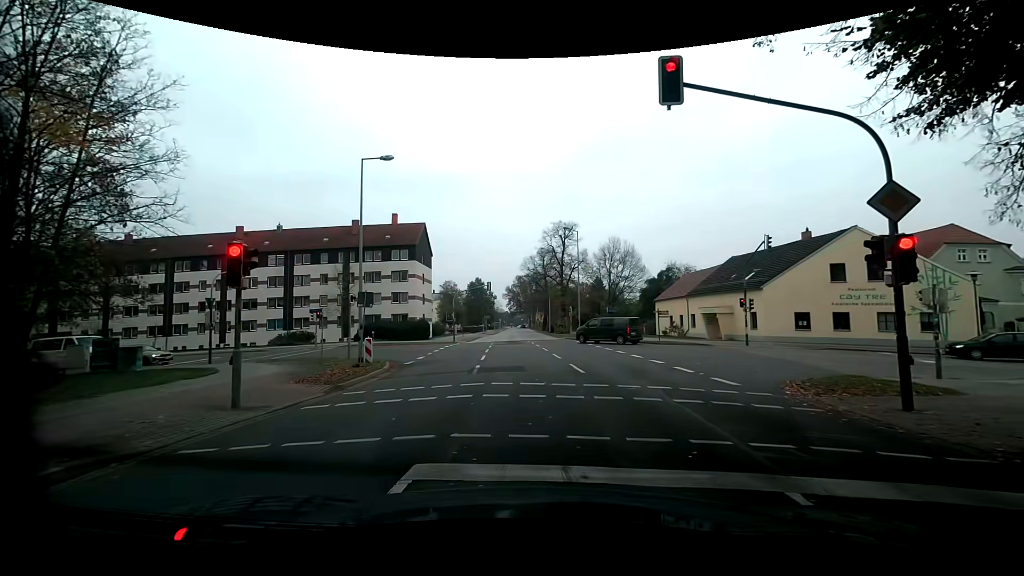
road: residential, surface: asphalt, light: Day
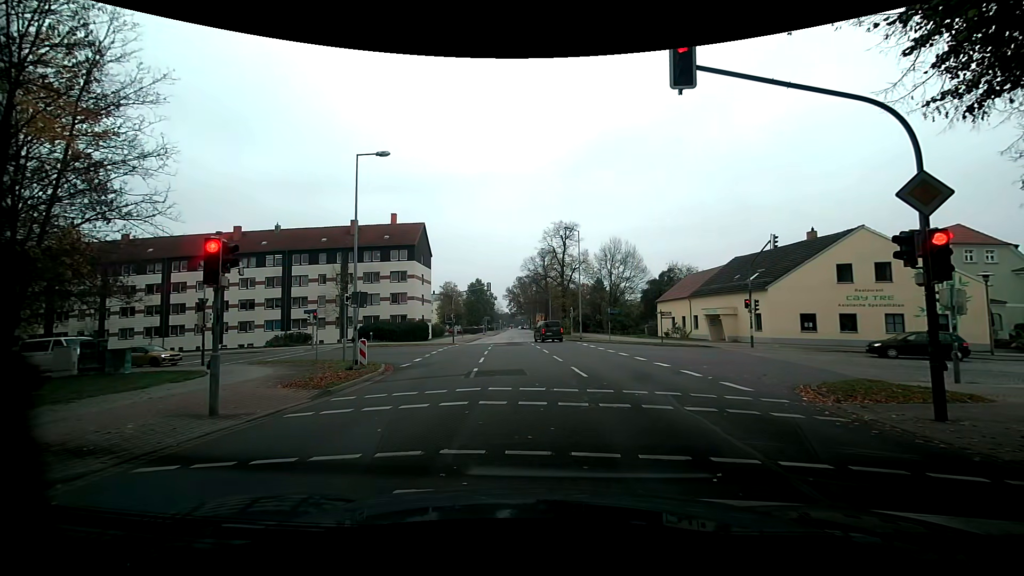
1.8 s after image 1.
(0.0, +0.6) m; 0°
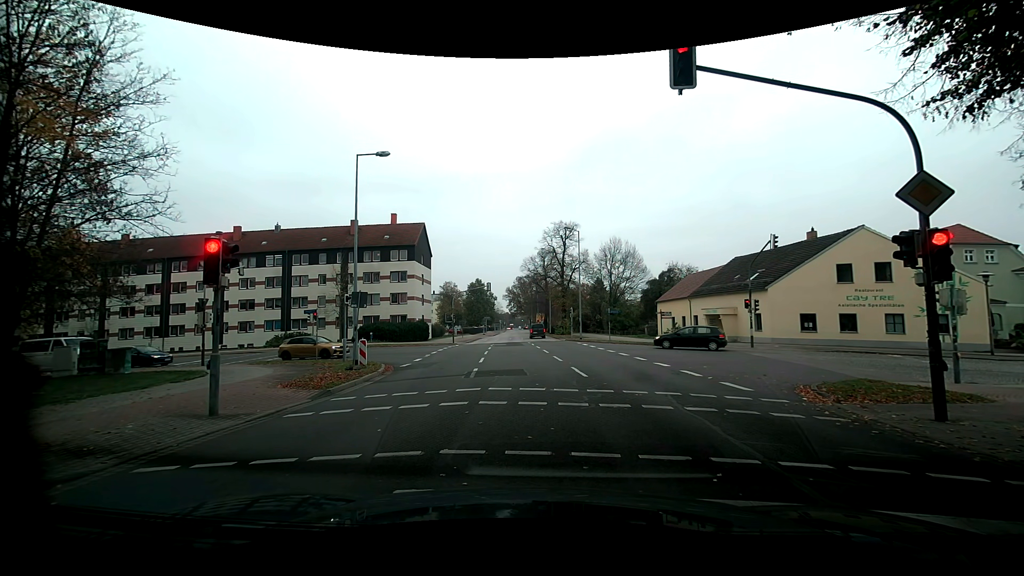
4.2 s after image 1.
(0.0, 0.0) m; 0°
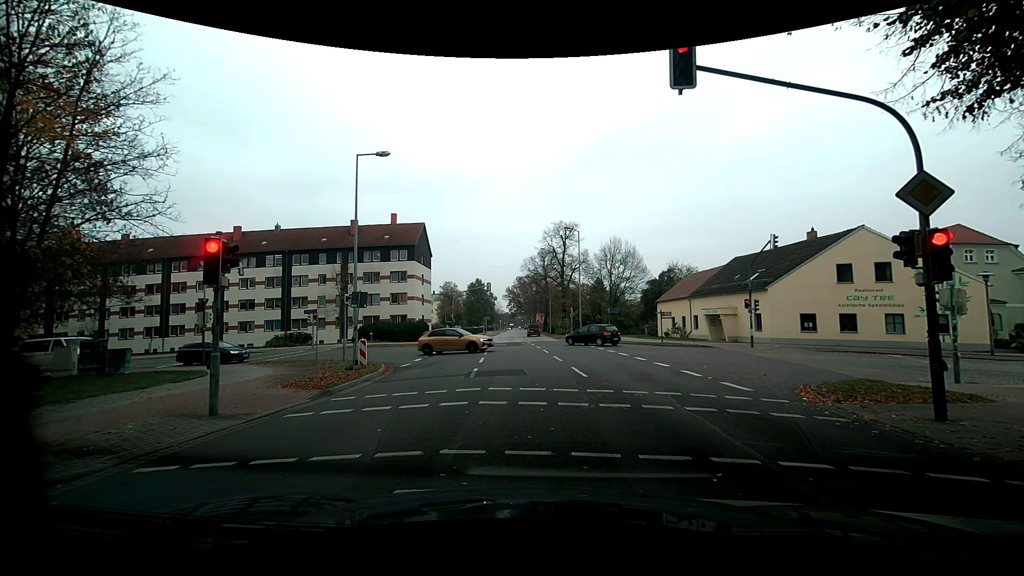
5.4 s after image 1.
(0.0, 0.0) m; 0°
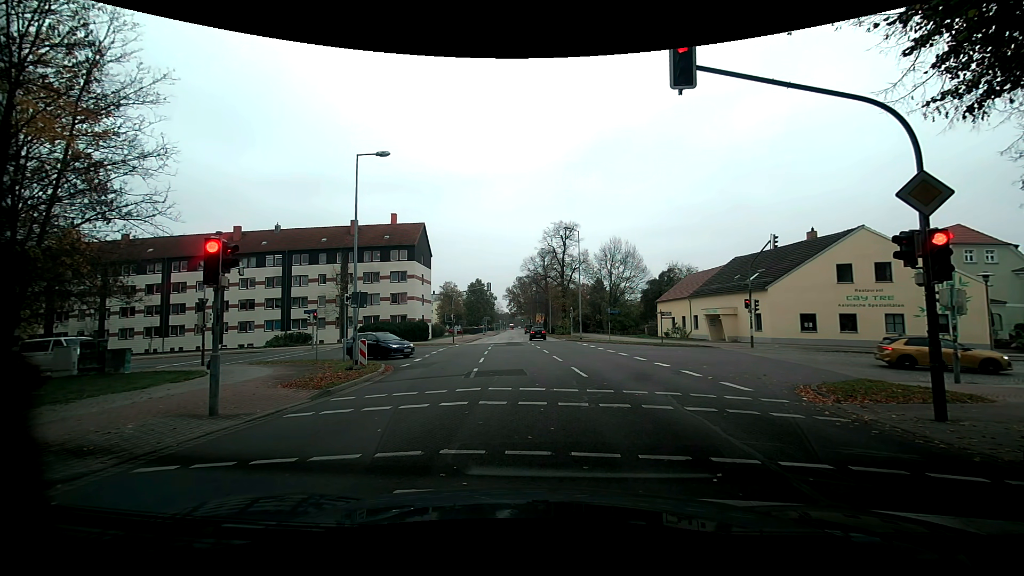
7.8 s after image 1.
(0.0, 0.0) m; 0°
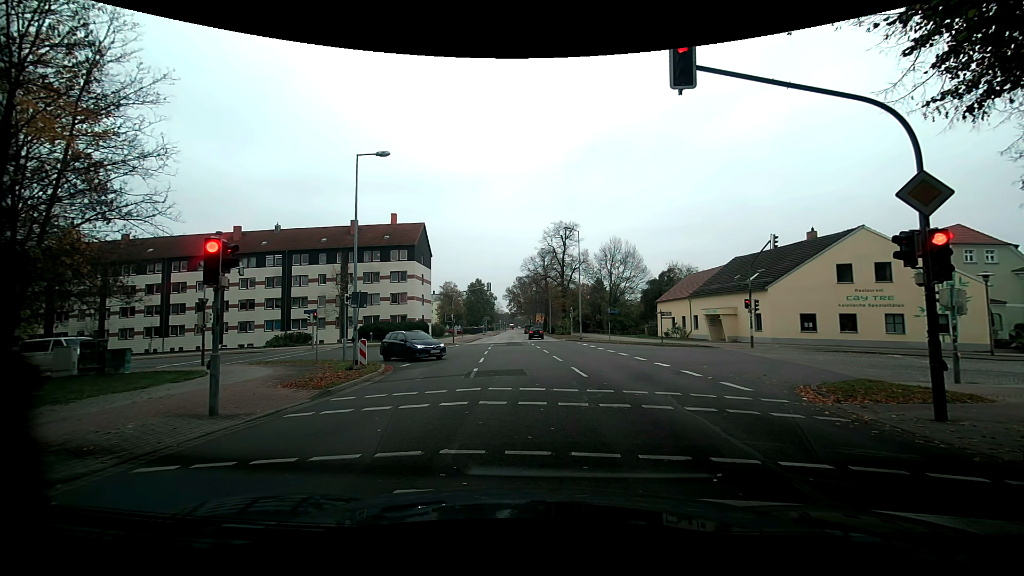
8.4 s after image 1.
(0.0, 0.0) m; 0°
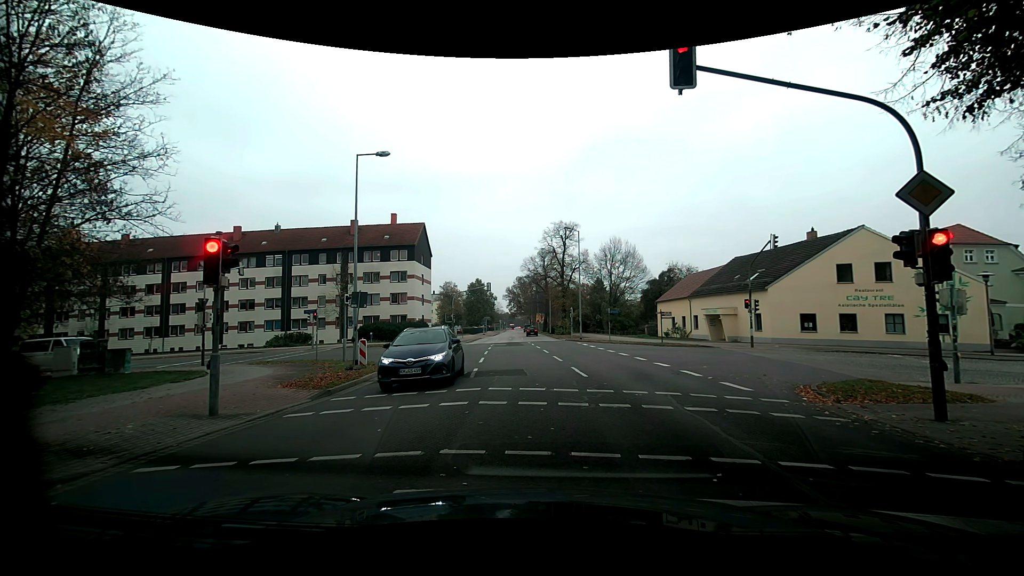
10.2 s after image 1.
(0.0, 0.0) m; 0°
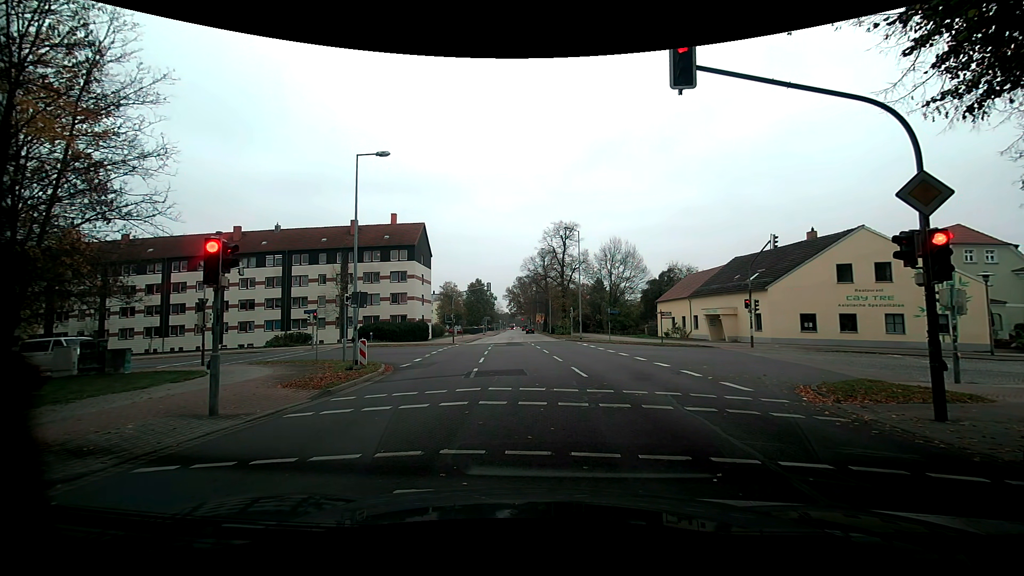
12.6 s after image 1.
(0.0, 0.0) m; 0°
(-1, +10) (-2, +20) (-4, +30) (-10, +37) (-20, +40) (-30, +40) (-40, +41) (-50, +41) (-60, +42) (-70, +42) m
